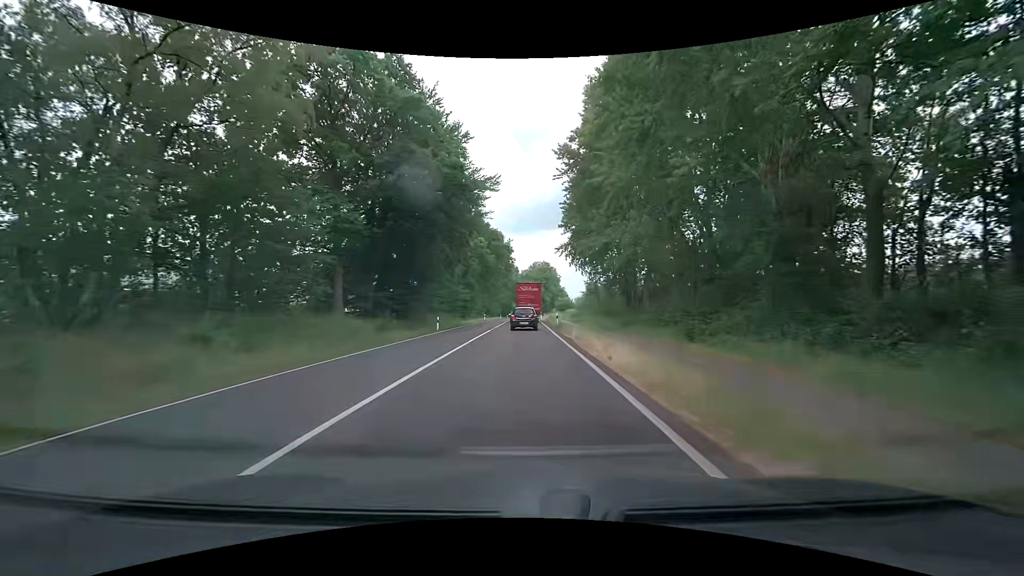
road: primary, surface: asphalt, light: Day
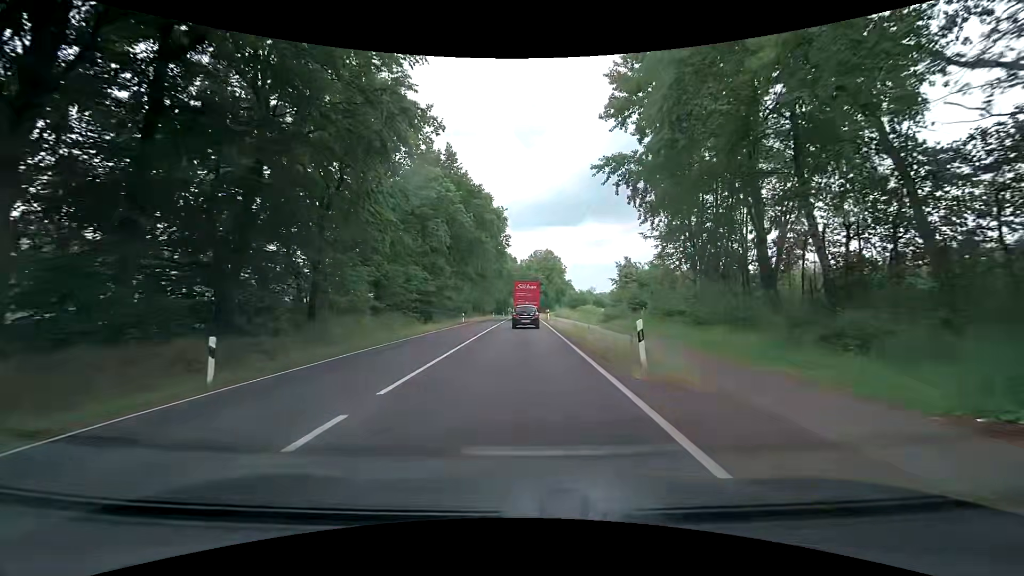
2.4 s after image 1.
(+0.2, +28.6) m; 0°
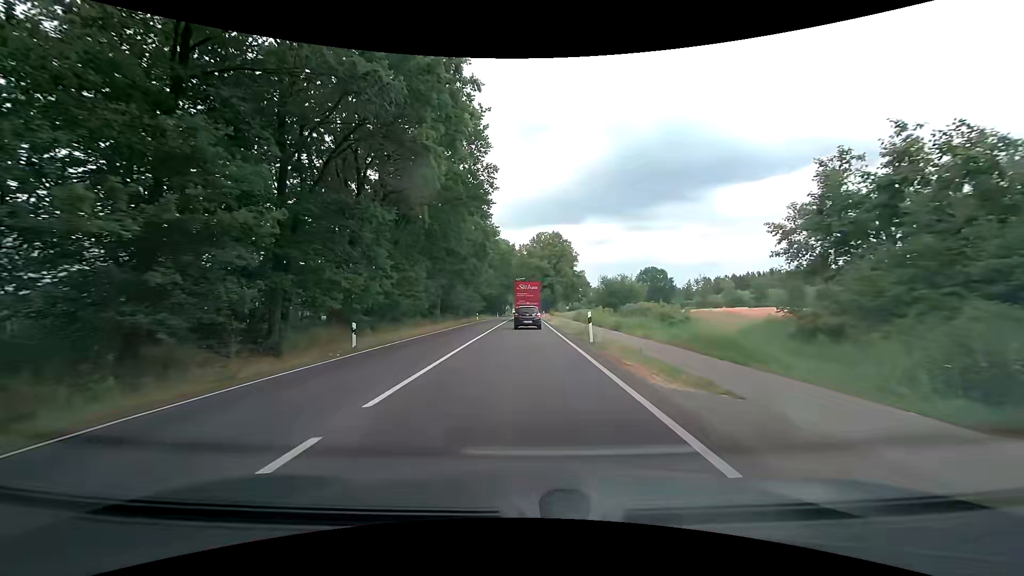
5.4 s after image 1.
(+0.1, +35.9) m; 0°
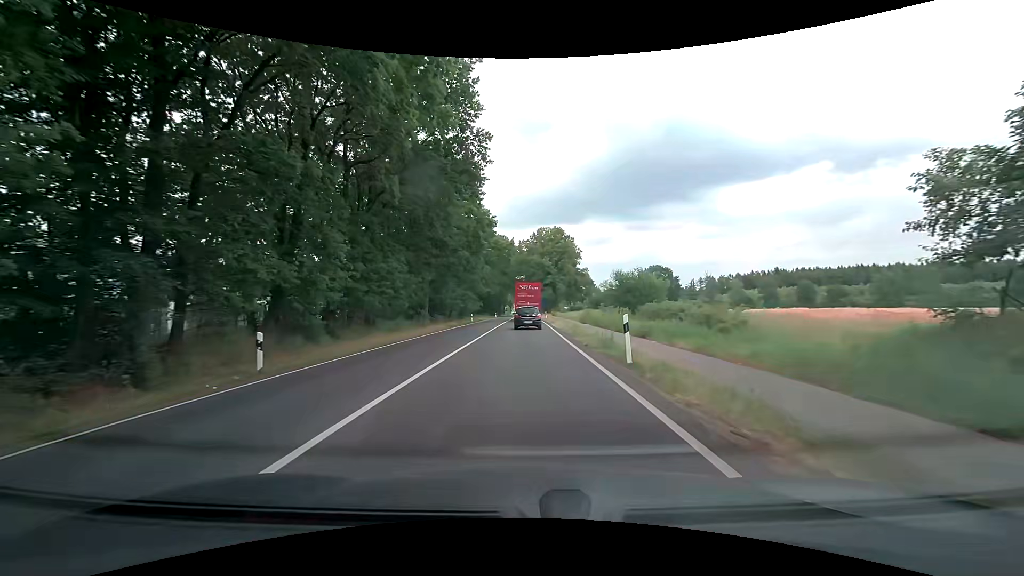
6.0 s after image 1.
(0.0, +7.2) m; 0°
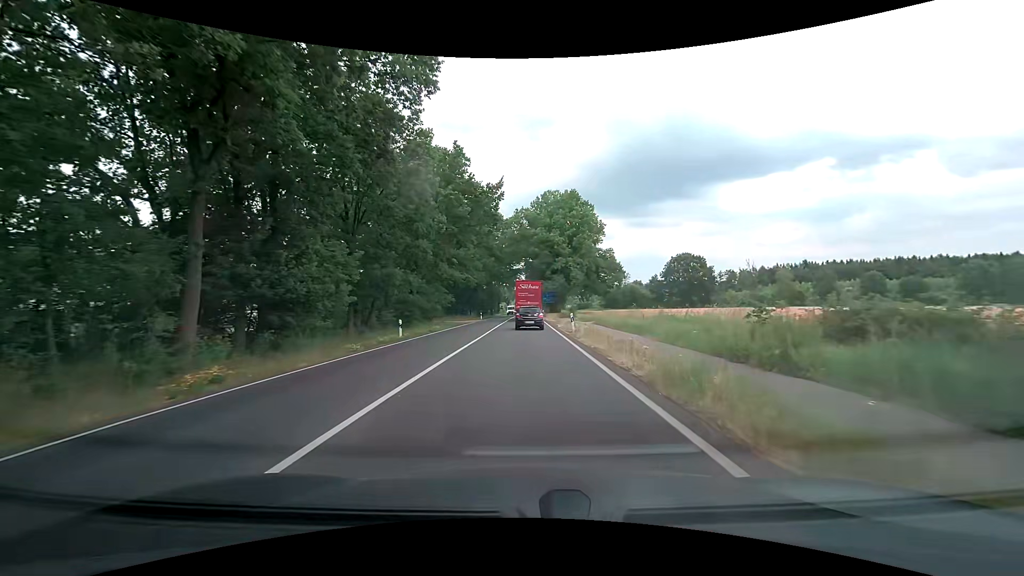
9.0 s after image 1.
(-0.3, +36.1) m; -1°
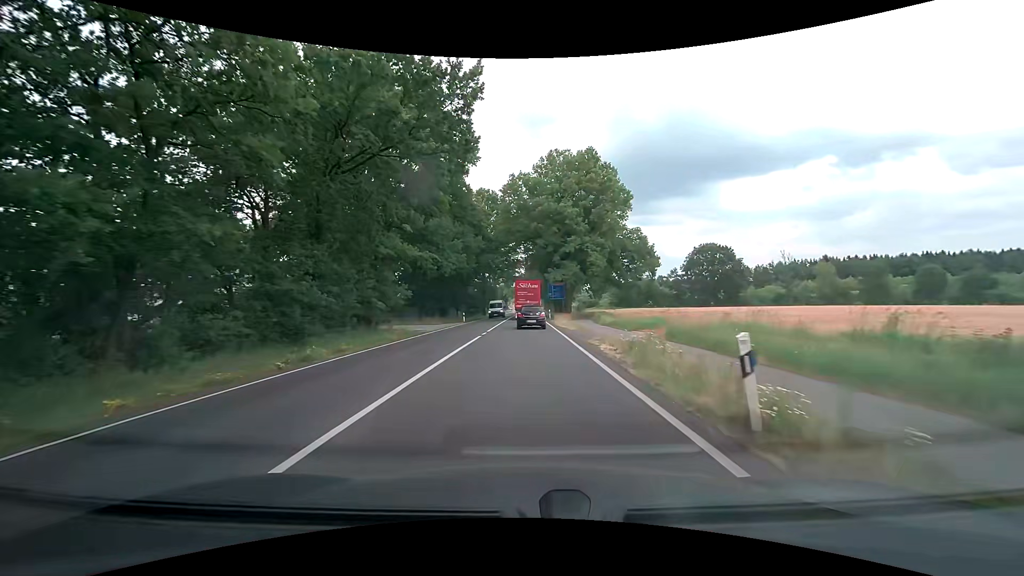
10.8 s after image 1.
(+0.1, +21.2) m; +1°
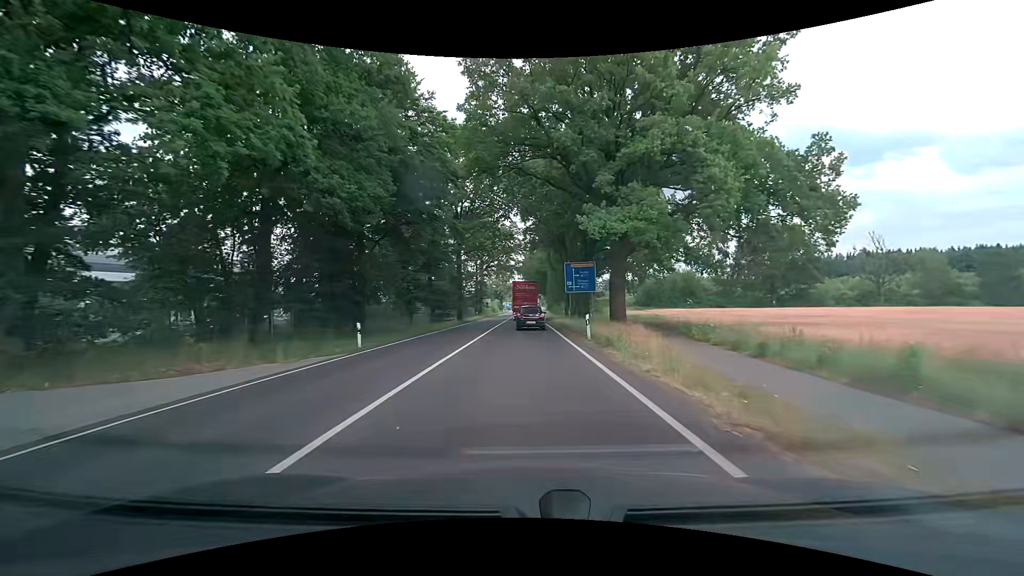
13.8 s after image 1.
(-0.3, +35.1) m; 0°
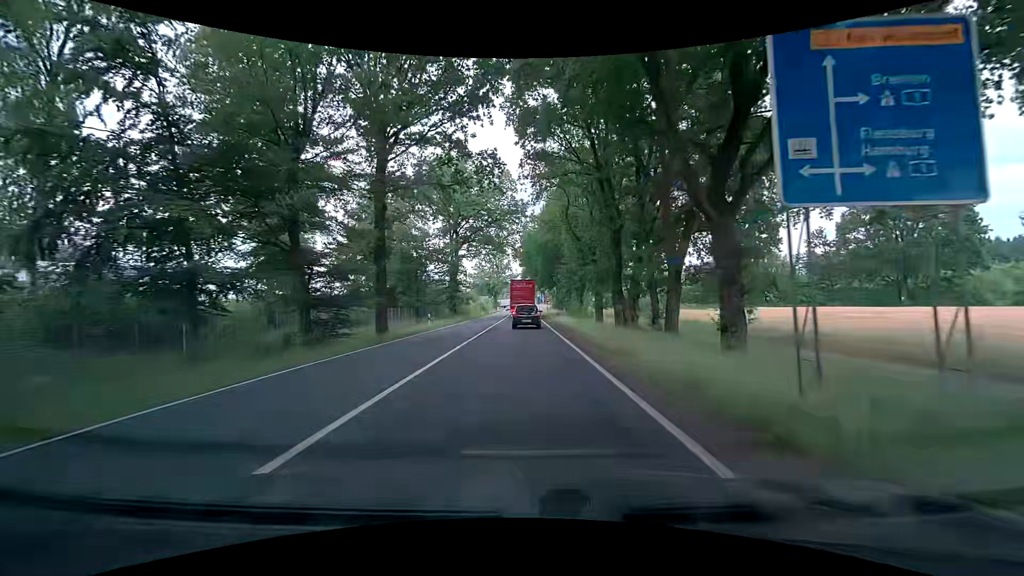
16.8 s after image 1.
(-0.2, +35.3) m; -1°
(0, +10) (0, +20) (0, +30) (0, +40) (0, +50) (0, +60) (0, +70) (+1, +80) (+1, +90) (+1, +100) m
